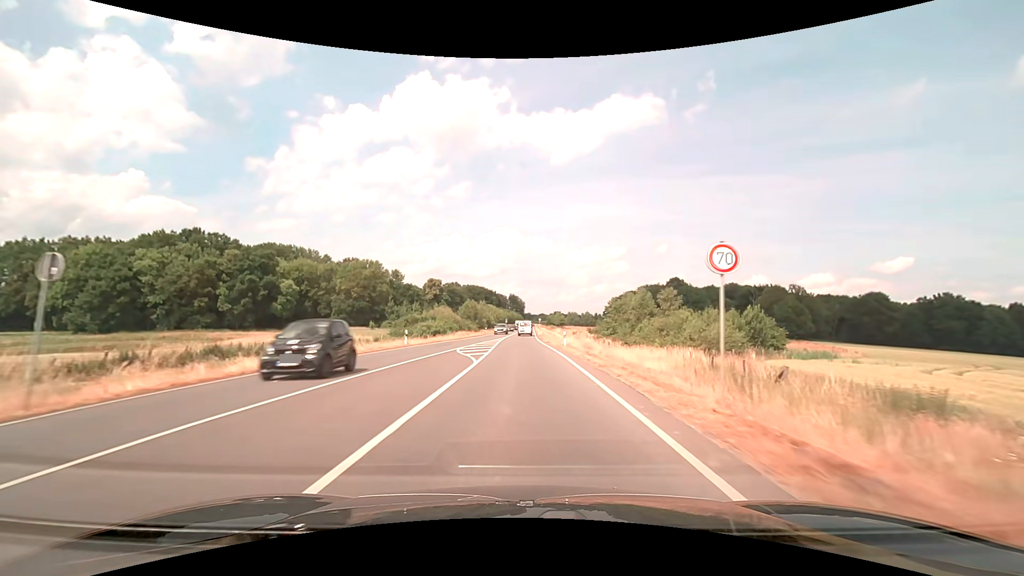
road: secondary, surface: asphalt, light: Day
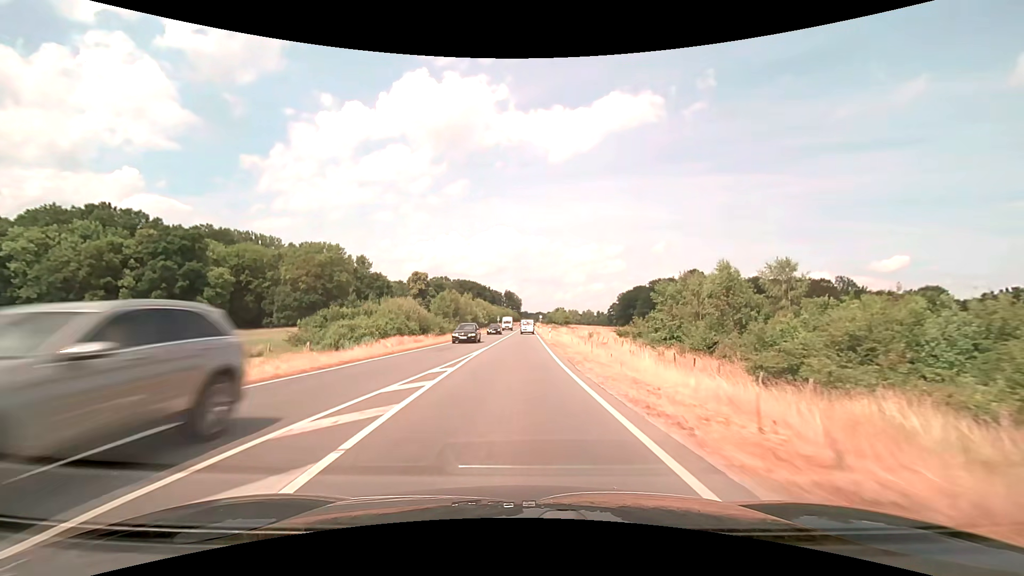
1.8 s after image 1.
(0.0, +33.4) m; 0°
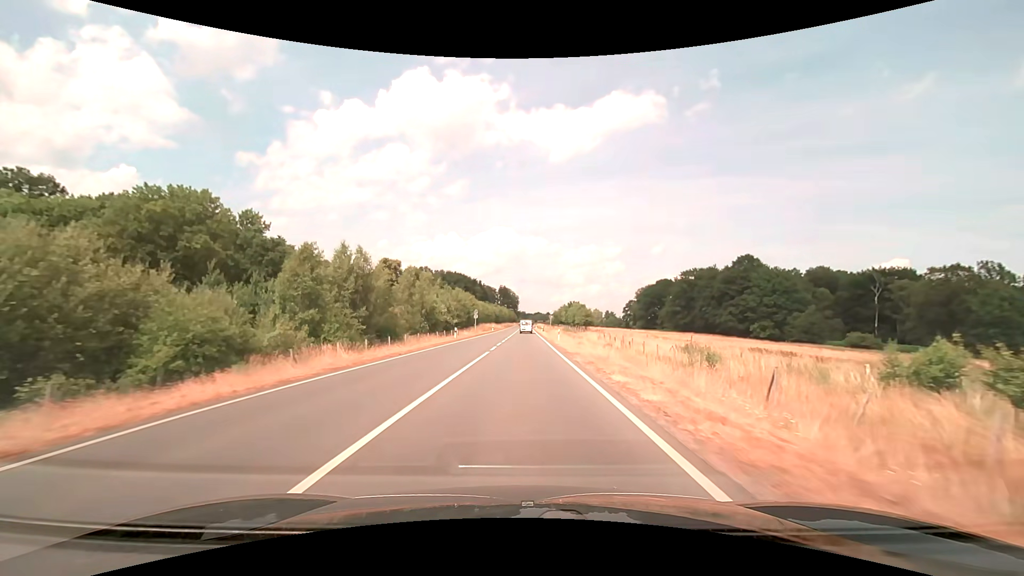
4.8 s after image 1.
(+0.2, +55.7) m; 0°
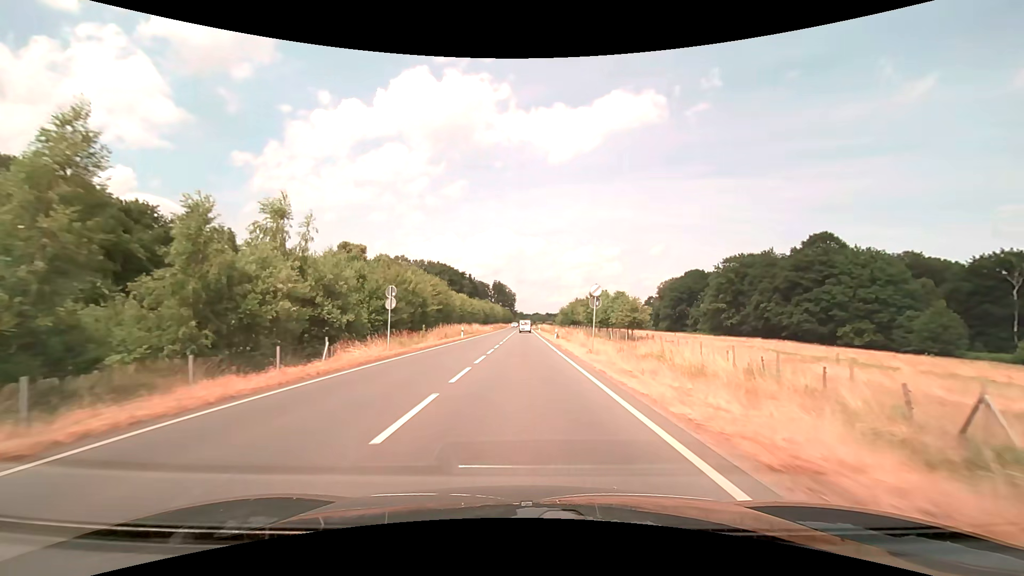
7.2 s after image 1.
(+0.1, +45.0) m; 0°
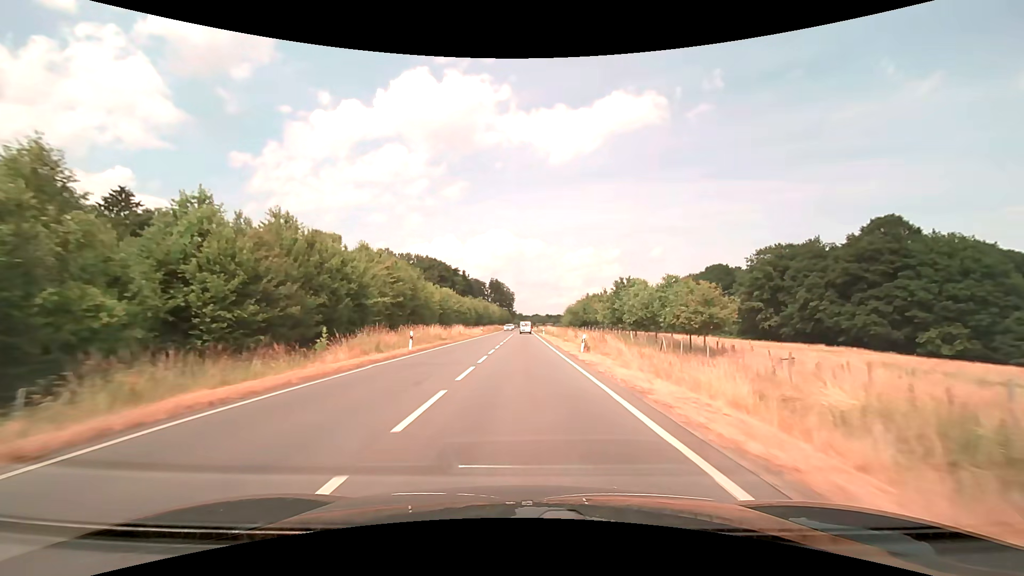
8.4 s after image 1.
(0.0, +23.1) m; 0°
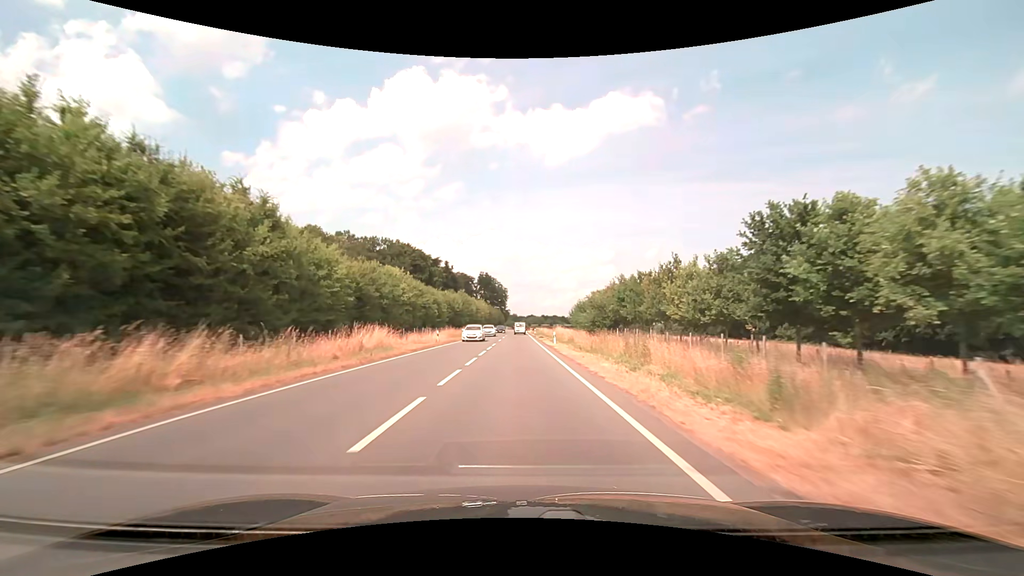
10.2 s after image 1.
(+0.2, +36.9) m; +1°
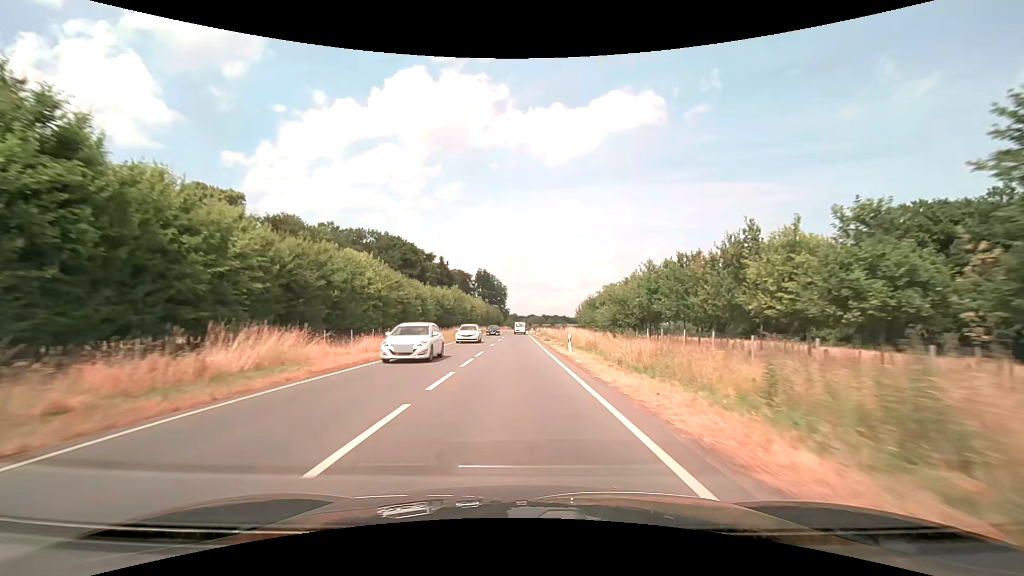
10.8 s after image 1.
(0.0, +12.8) m; 0°
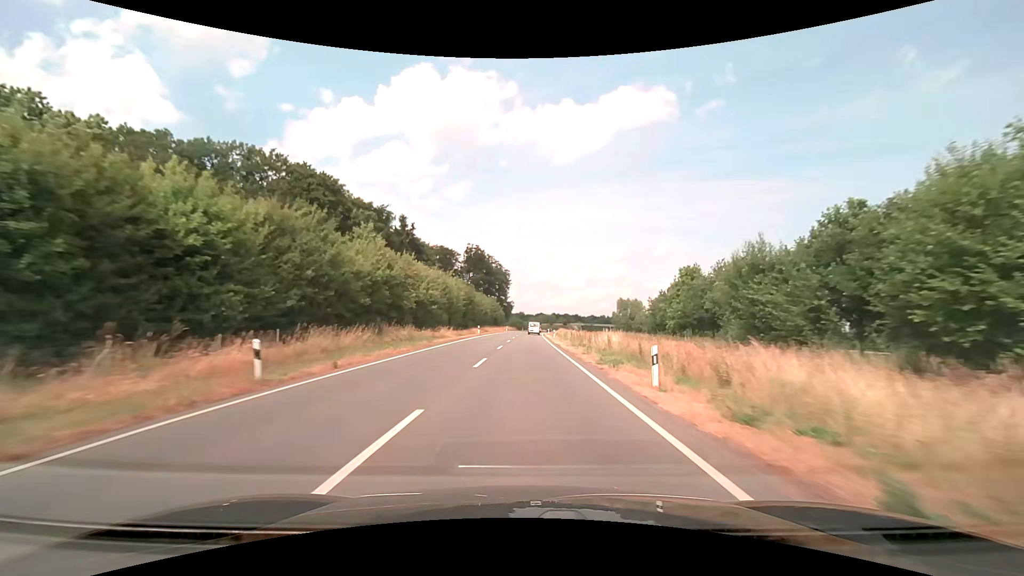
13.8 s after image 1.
(-0.6, +66.3) m; -1°
(0, +10) (0, +20) (0, +30) (+1, +40) (+1, +50) (+1, +60) (+1, +70) (+2, +80) (+2, +90) (+3, +100) m
